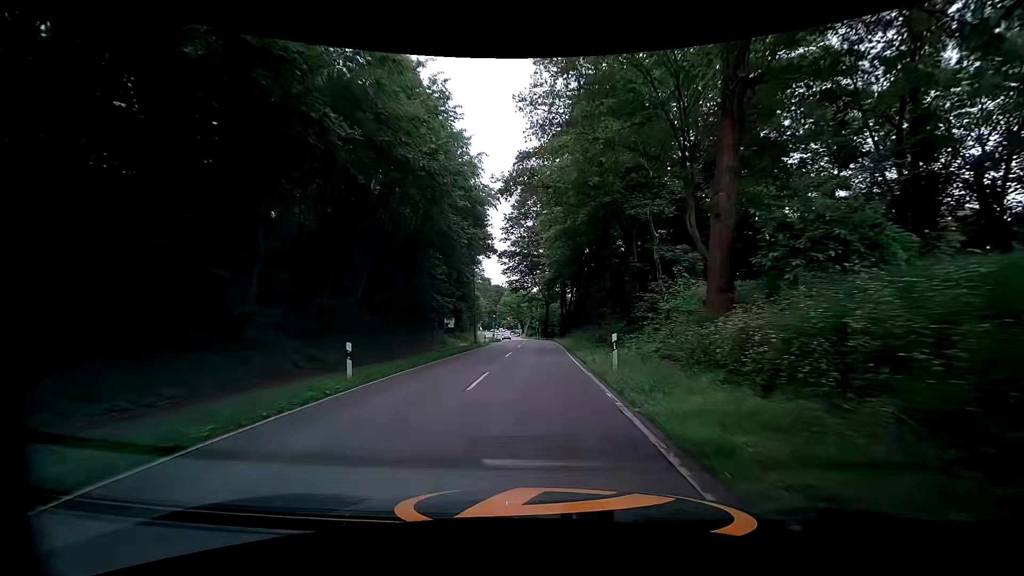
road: tertiary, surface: asphalt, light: Day
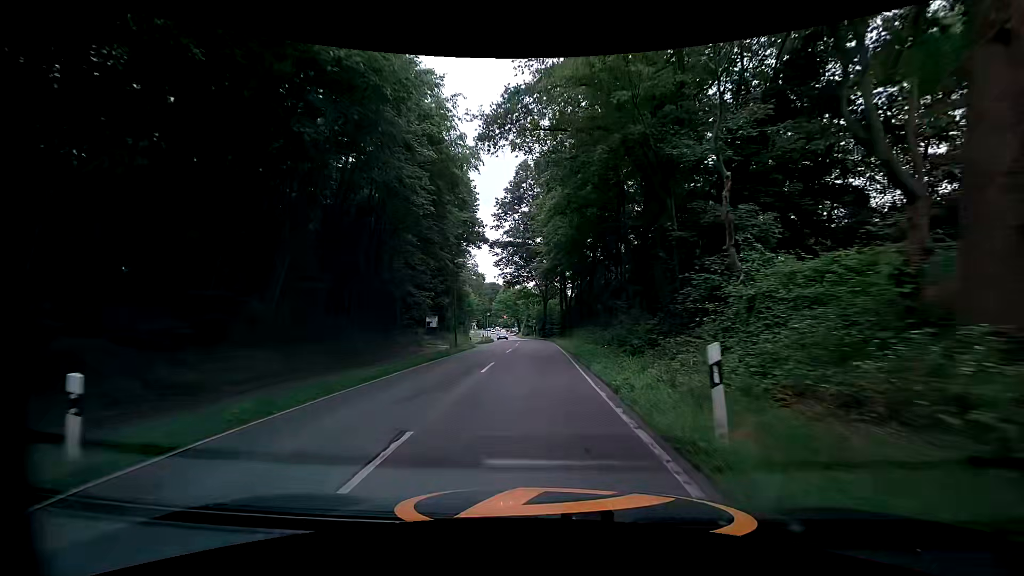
(0.0, +8.0) m; 0°
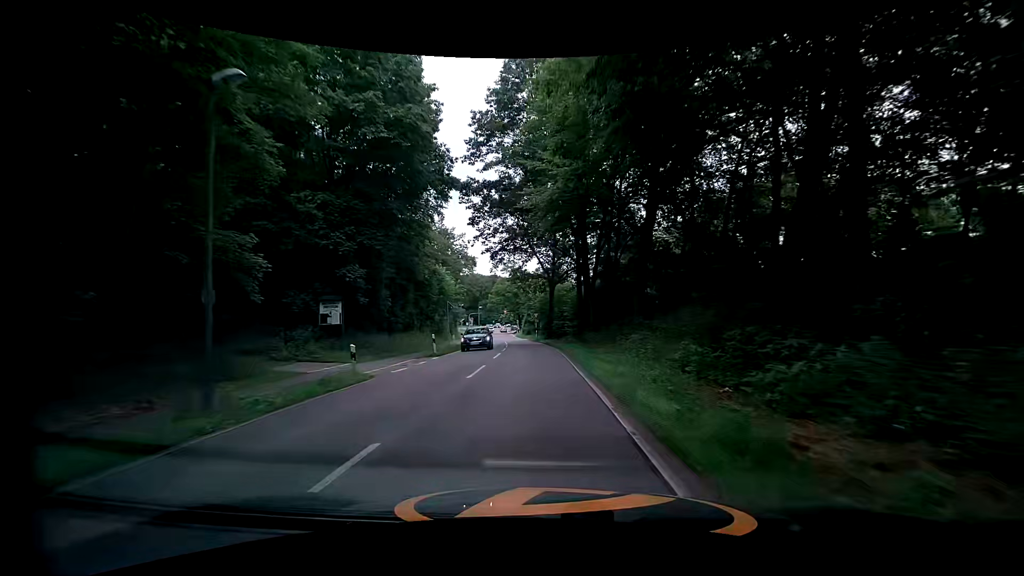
(+0.1, +24.9) m; -1°
